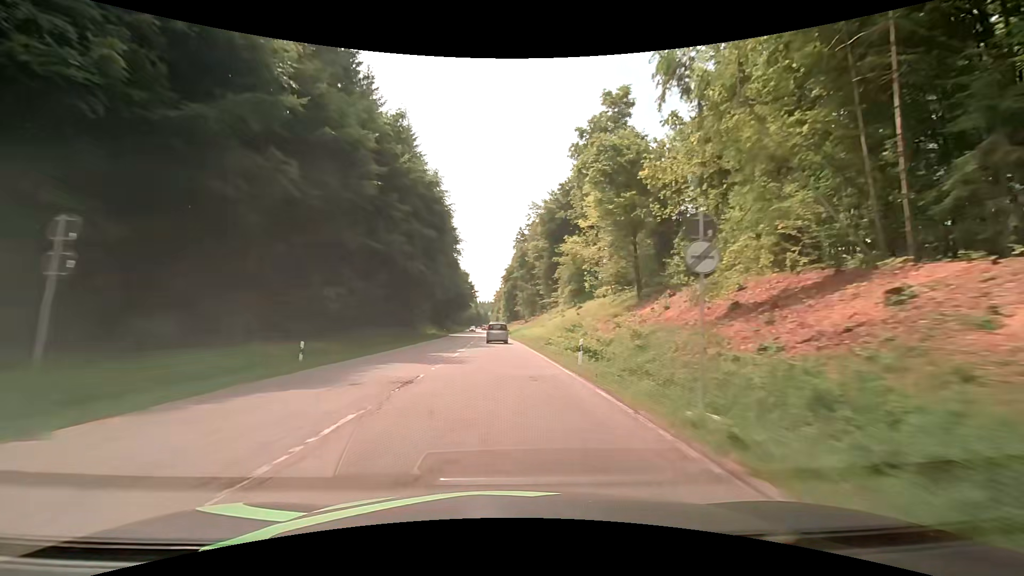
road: secondary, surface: asphalt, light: Day
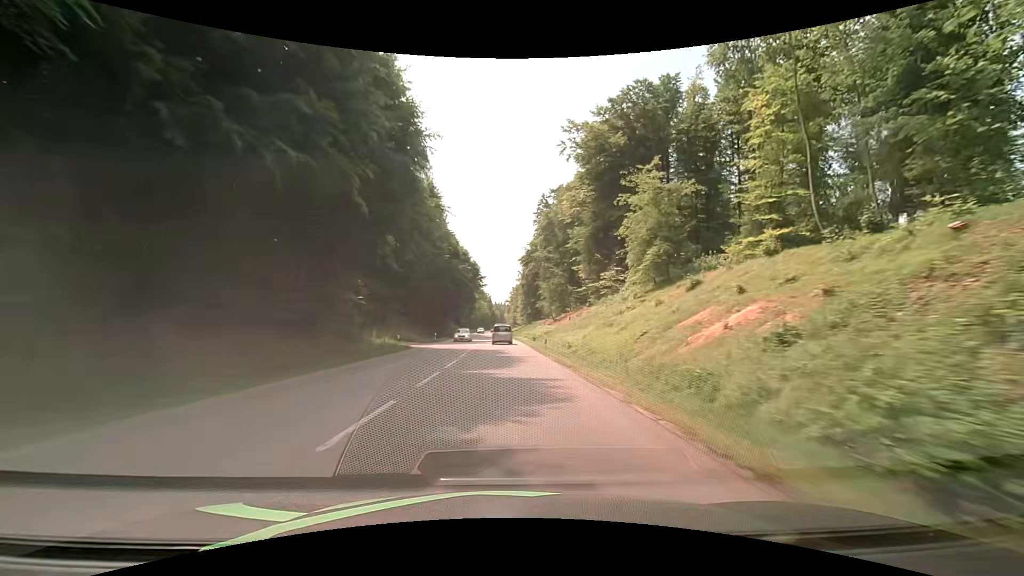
(-0.6, +41.7) m; -2°
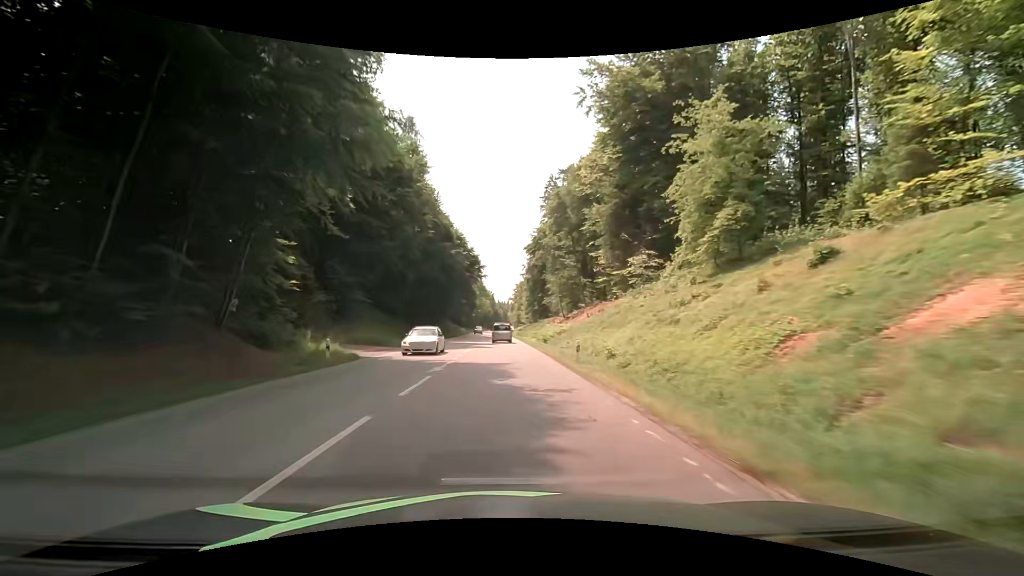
(0.0, +14.0) m; 0°
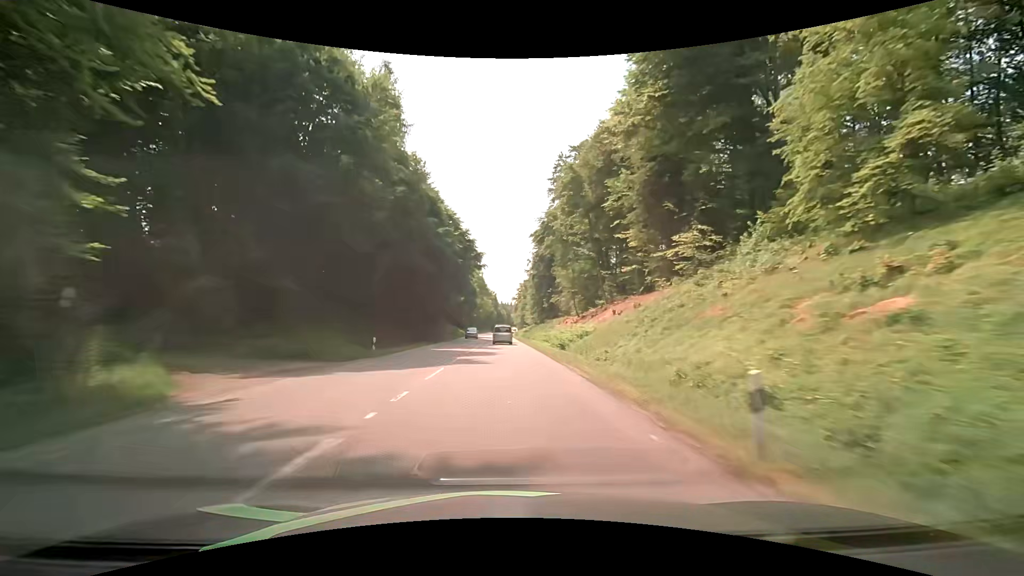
(0.0, +14.1) m; 0°
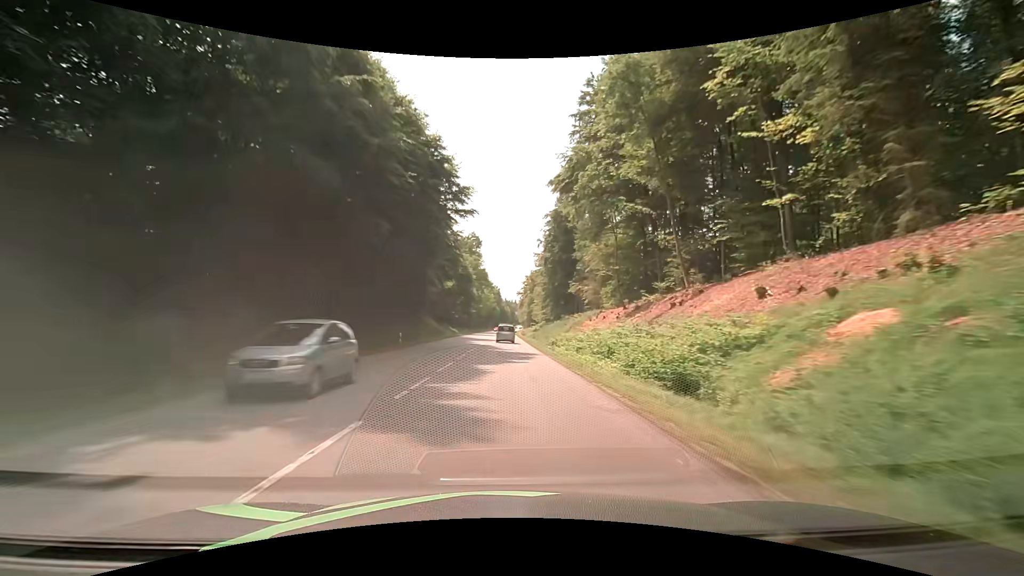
(-0.1, +28.2) m; 0°
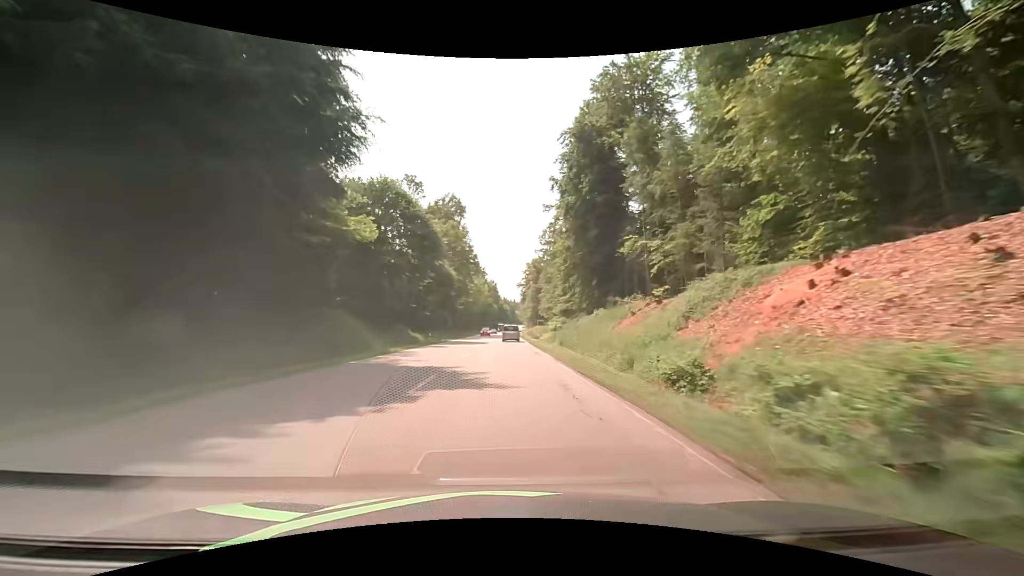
(-0.1, +42.5) m; 0°
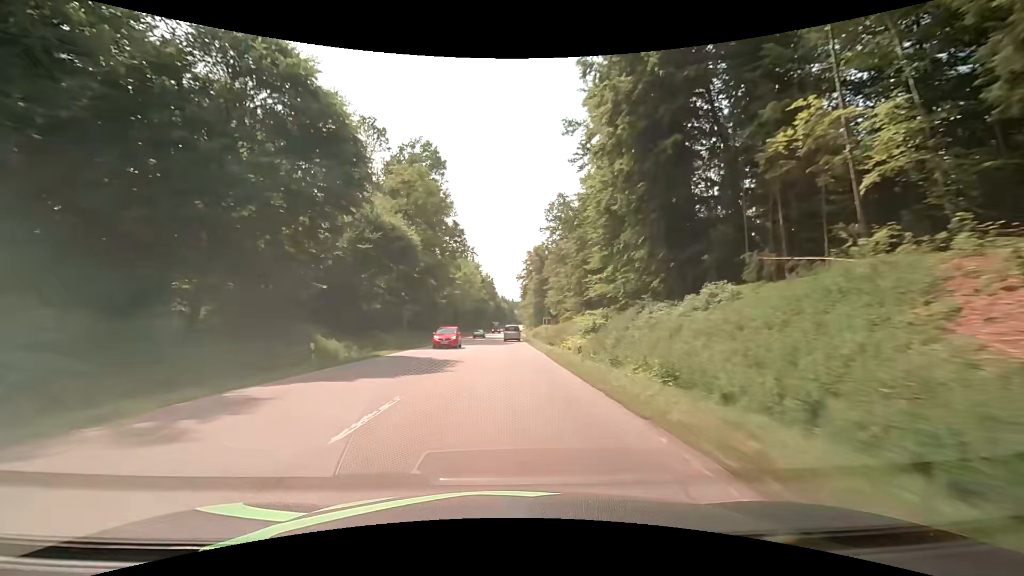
(0.0, +28.4) m; 0°
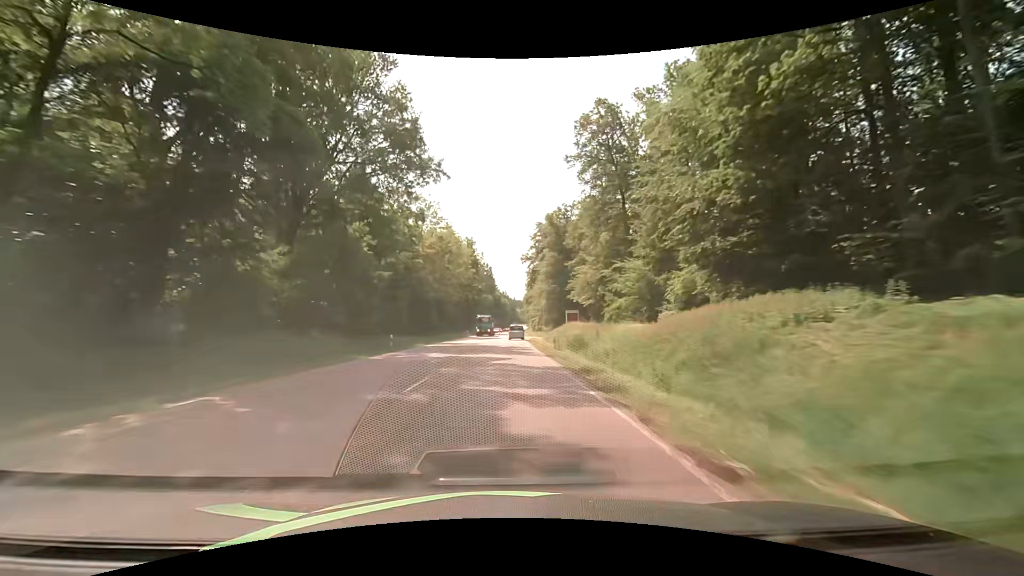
(0.0, +42.5) m; 0°
(0, +10) (0, +20) (0, +30) (0, +40) (+1, +50) (+1, +60) (+1, +70) (+1, +80) (+1, +90) (+1, +100) m
